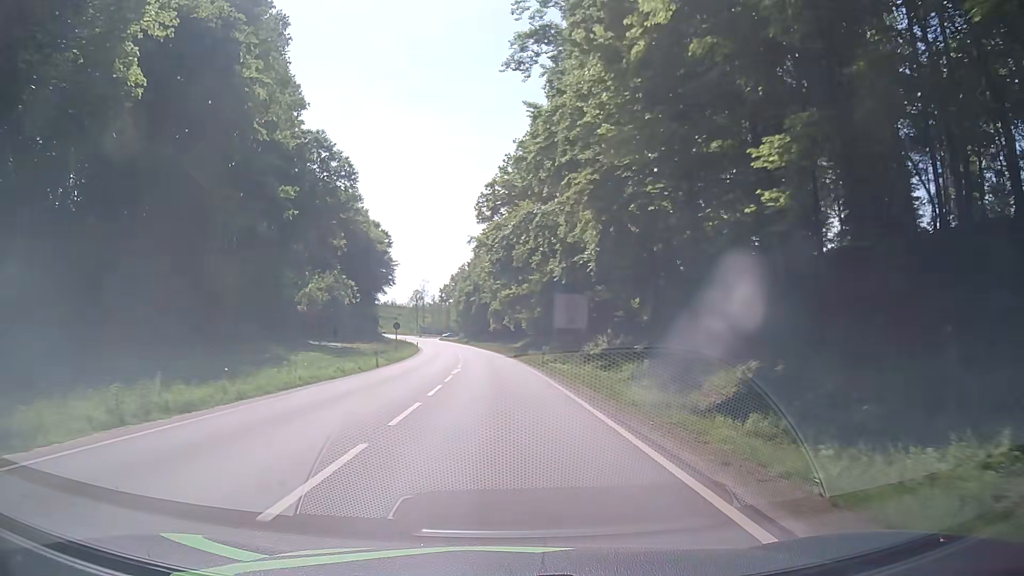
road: primary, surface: asphalt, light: Day
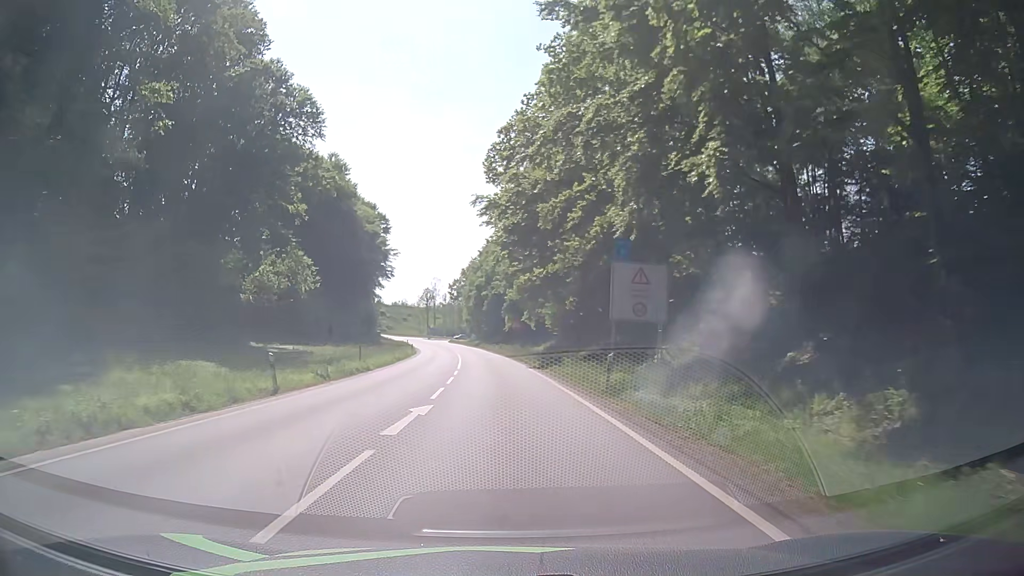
(-0.2, +18.5) m; -1°
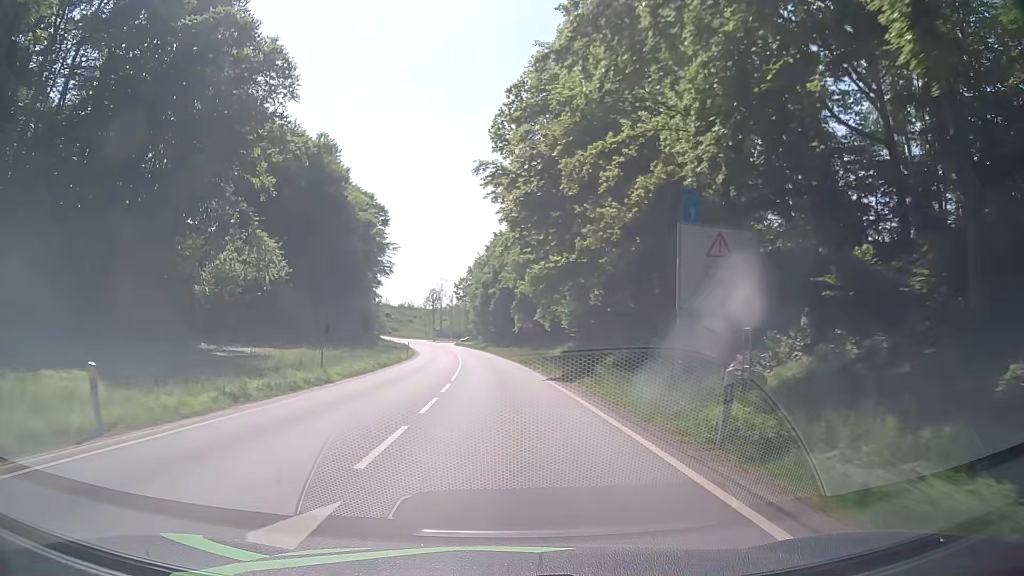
(-0.1, +9.1) m; 0°
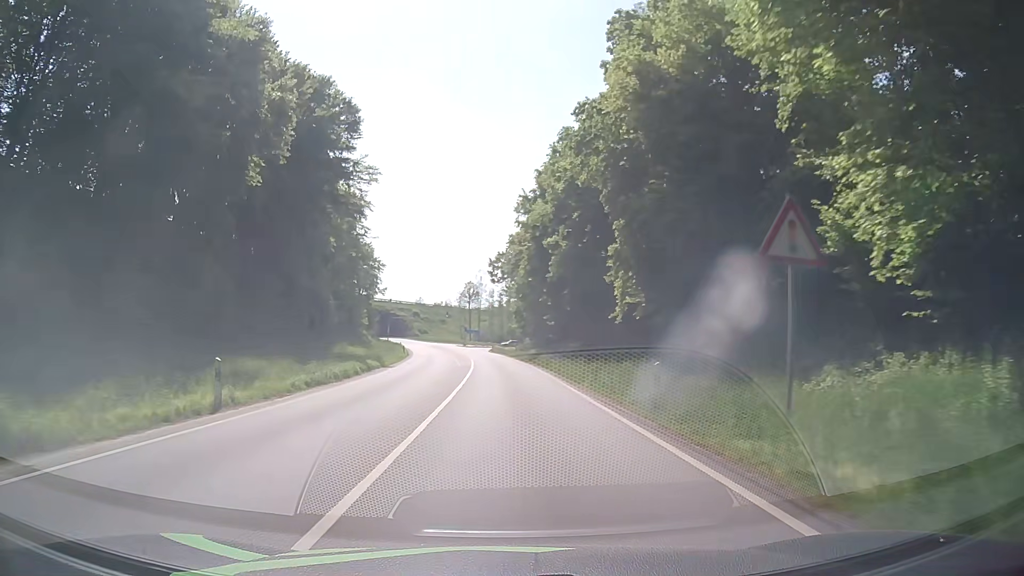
(-1.9, +45.8) m; -4°
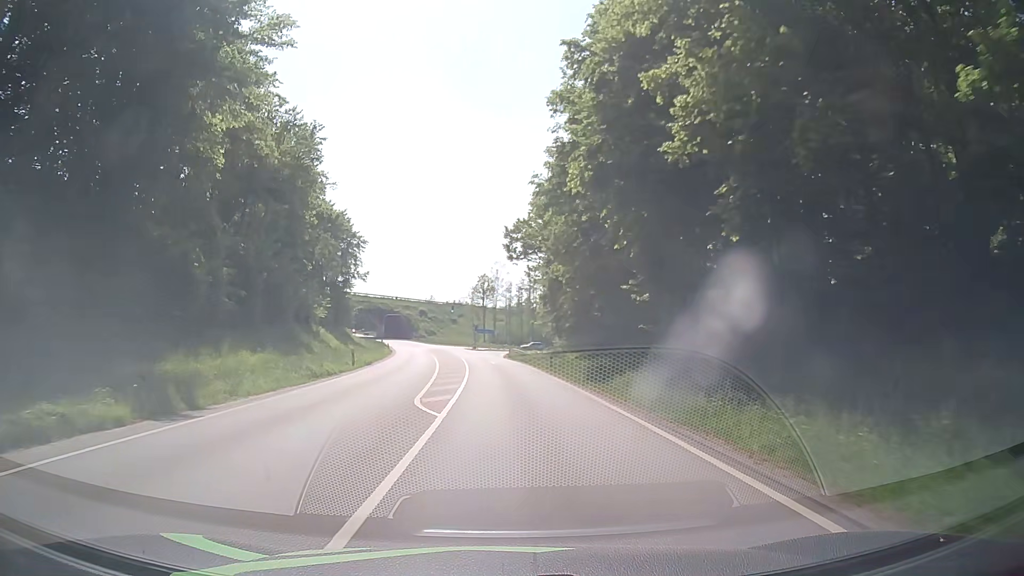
(-0.4, +27.7) m; -2°
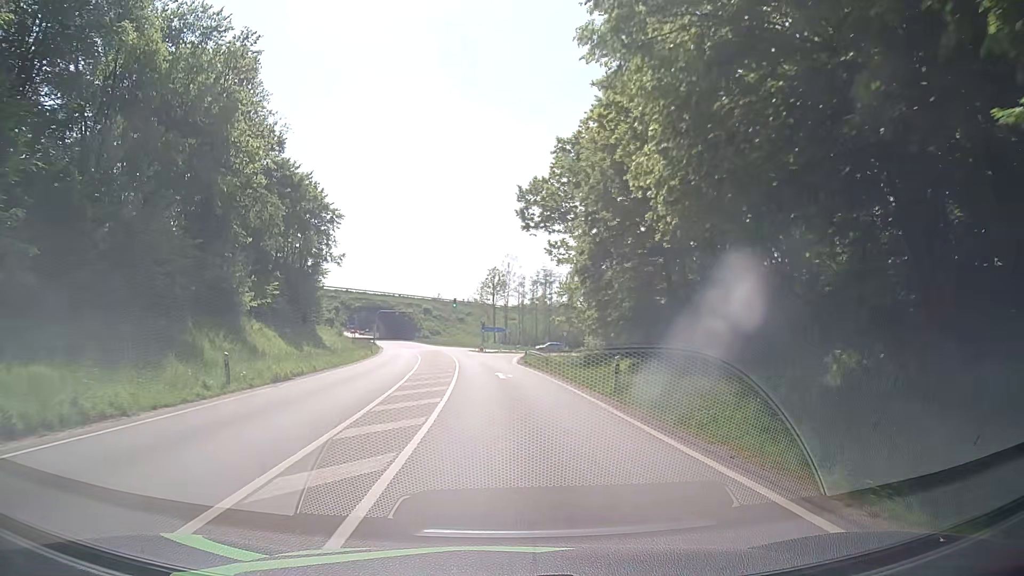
(-0.1, +18.2) m; -1°
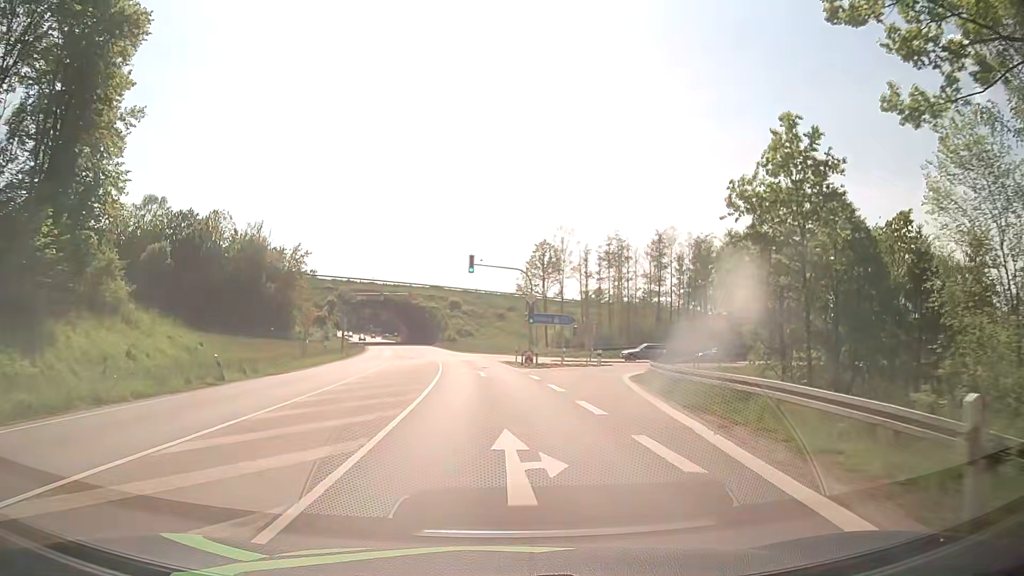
(-1.6, +44.9) m; -4°
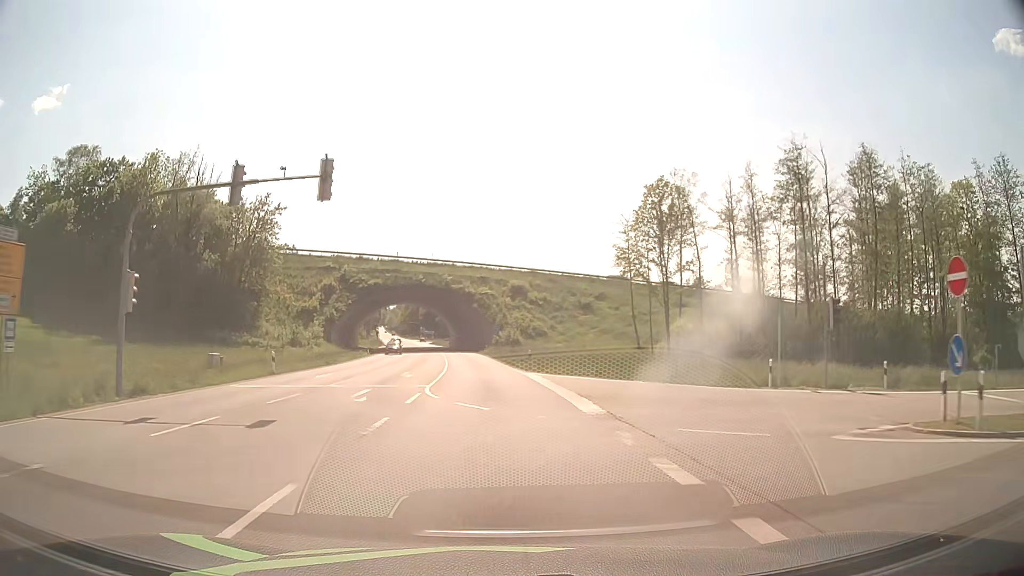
(-2.2, +44.8) m; -6°
